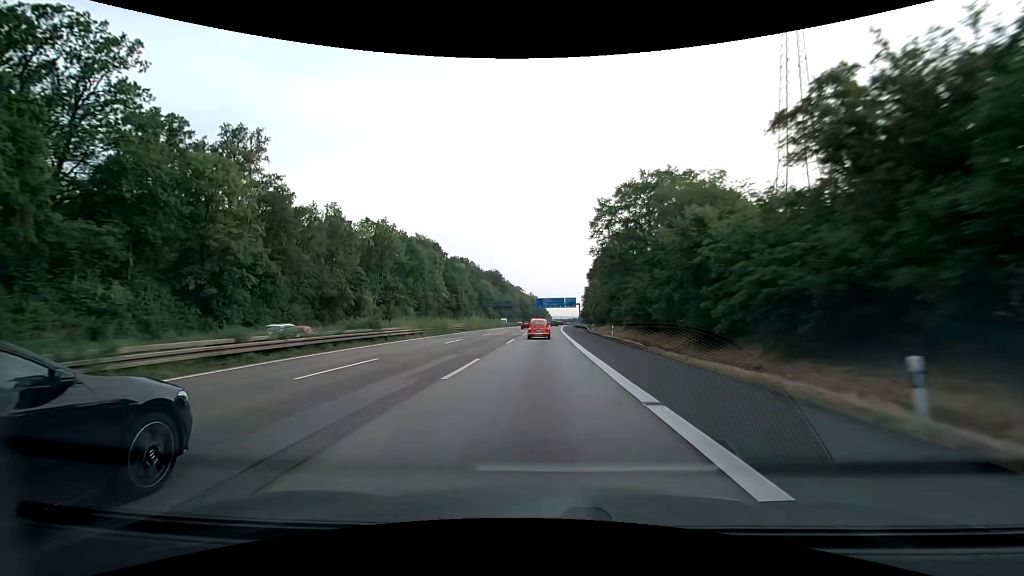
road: motorway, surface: asphalt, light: Day
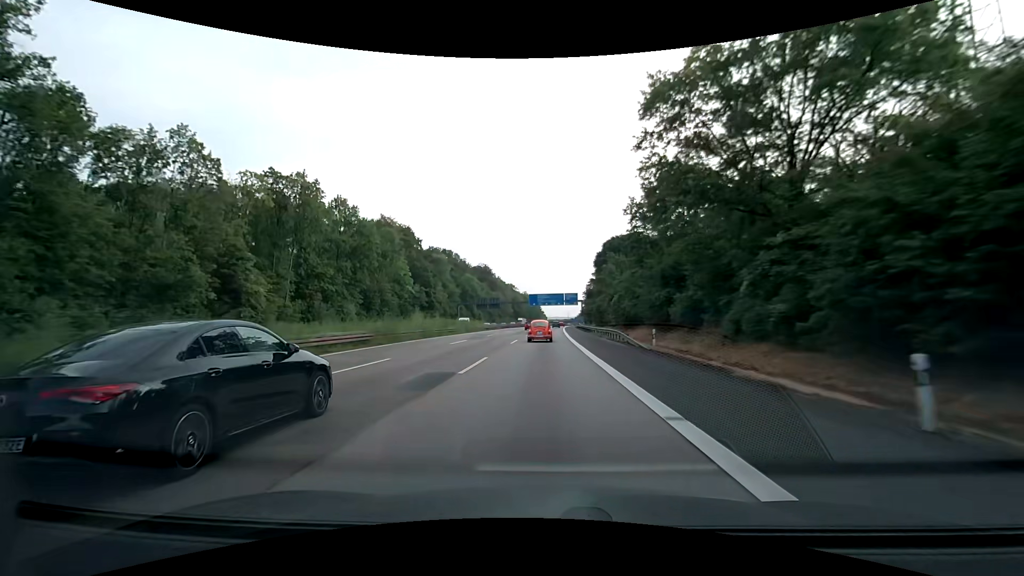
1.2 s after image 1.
(+0.2, +34.0) m; +1°
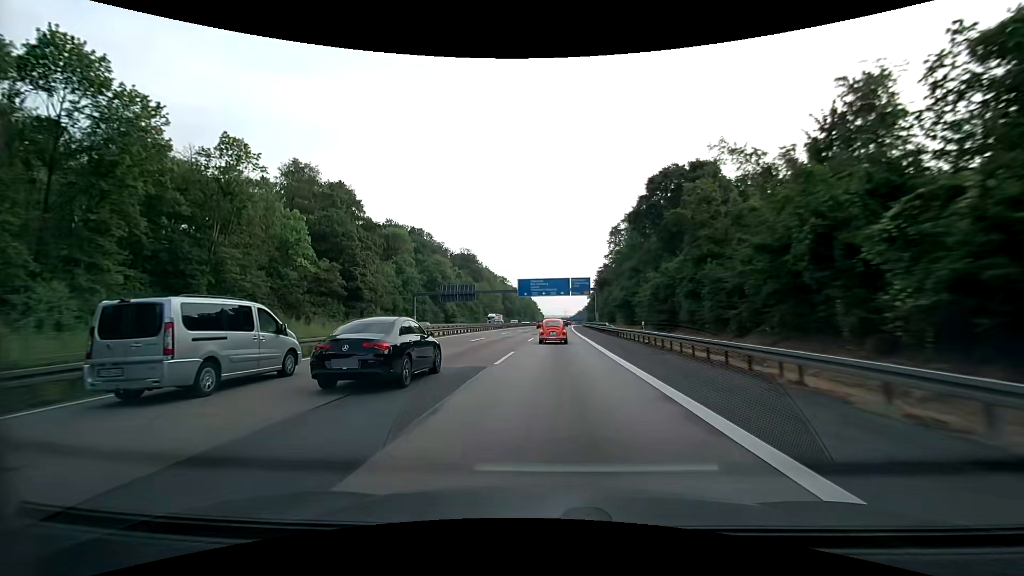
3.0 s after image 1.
(0.0, +50.3) m; 0°
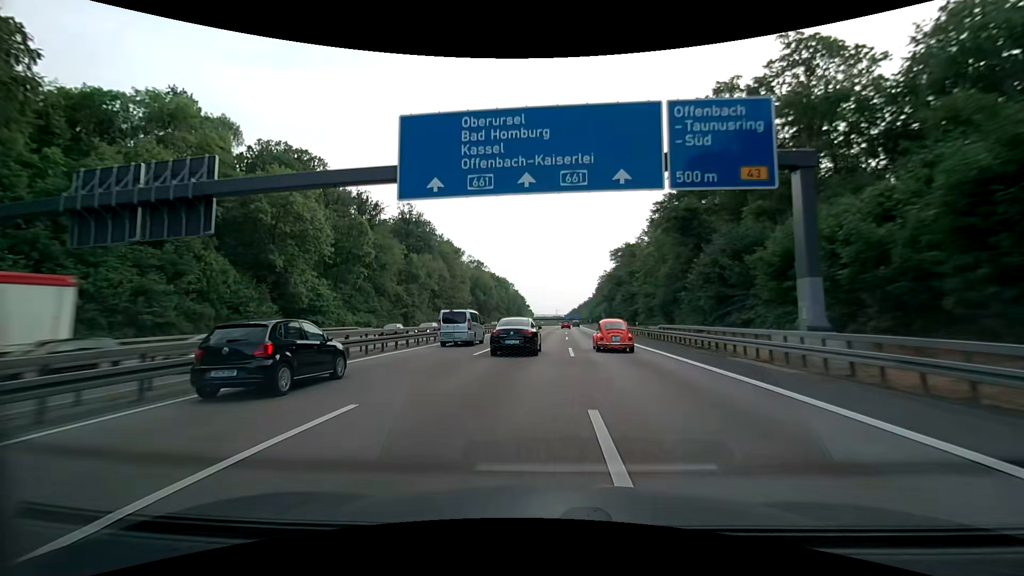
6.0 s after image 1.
(+0.2, +83.7) m; +1°
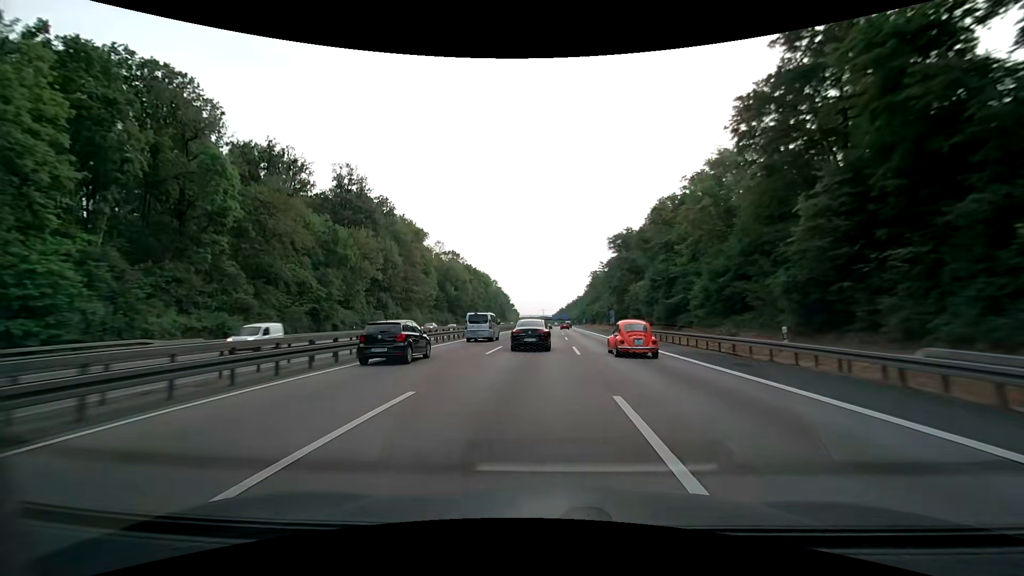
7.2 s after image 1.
(+0.4, +33.7) m; +1°
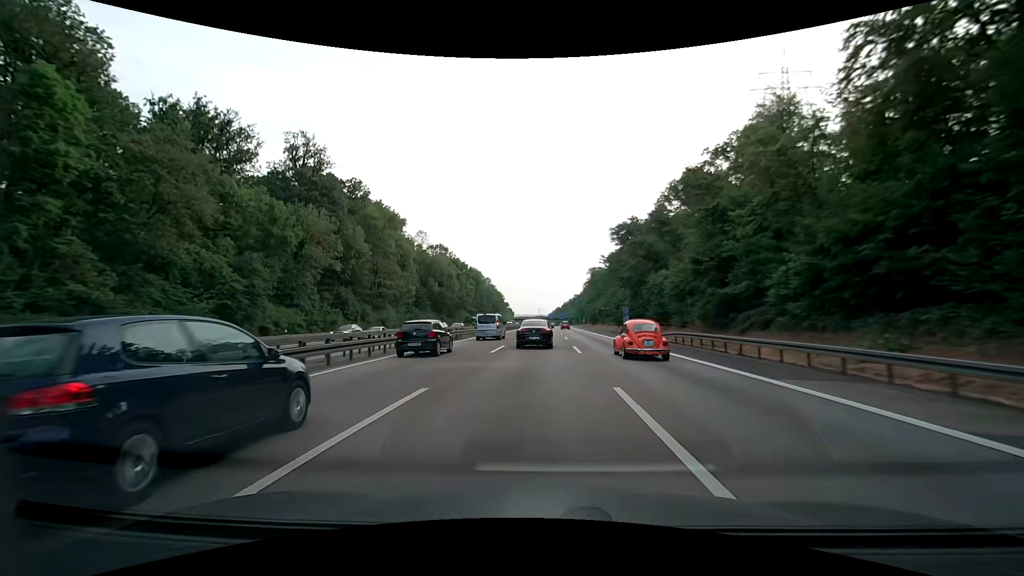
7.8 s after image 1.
(+0.1, +16.9) m; 0°
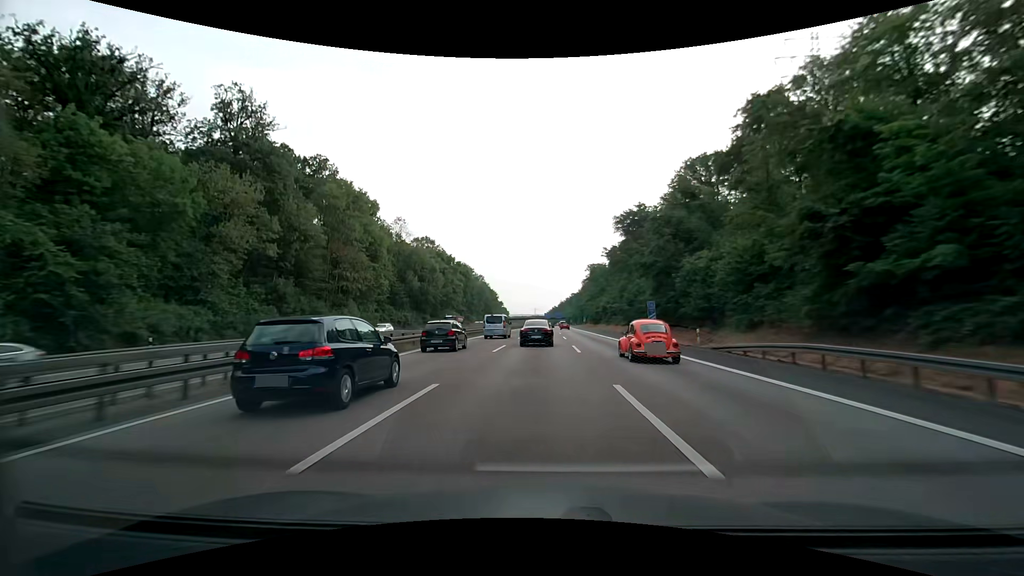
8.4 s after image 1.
(+0.1, +16.9) m; +1°
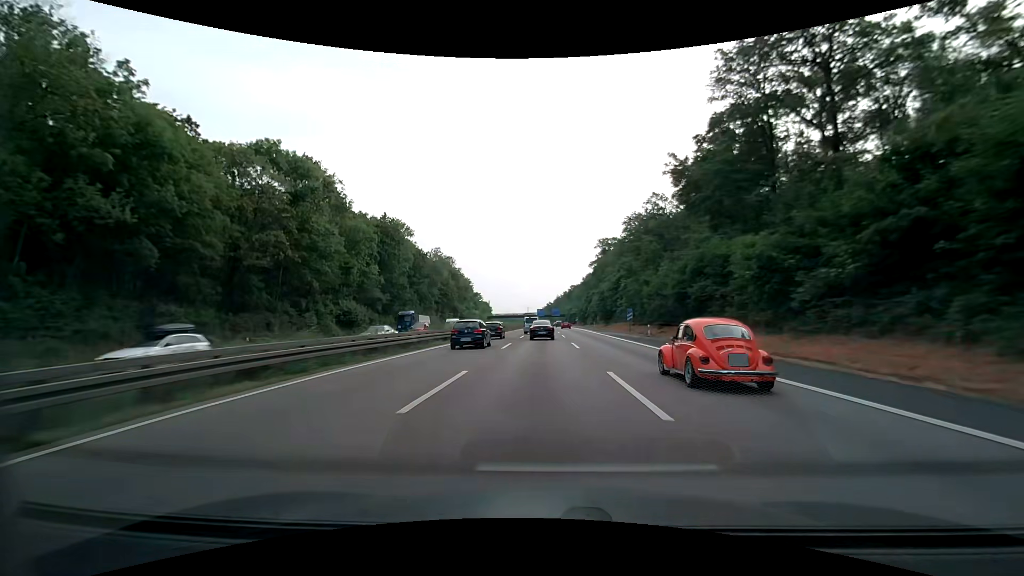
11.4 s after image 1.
(+0.6, +85.4) m; +1°
(0, +10) (0, +20) (0, +30) (0, +40) (0, +50) (0, +60) (0, +70) (0, +80) (0, +90) (0, +100) m
